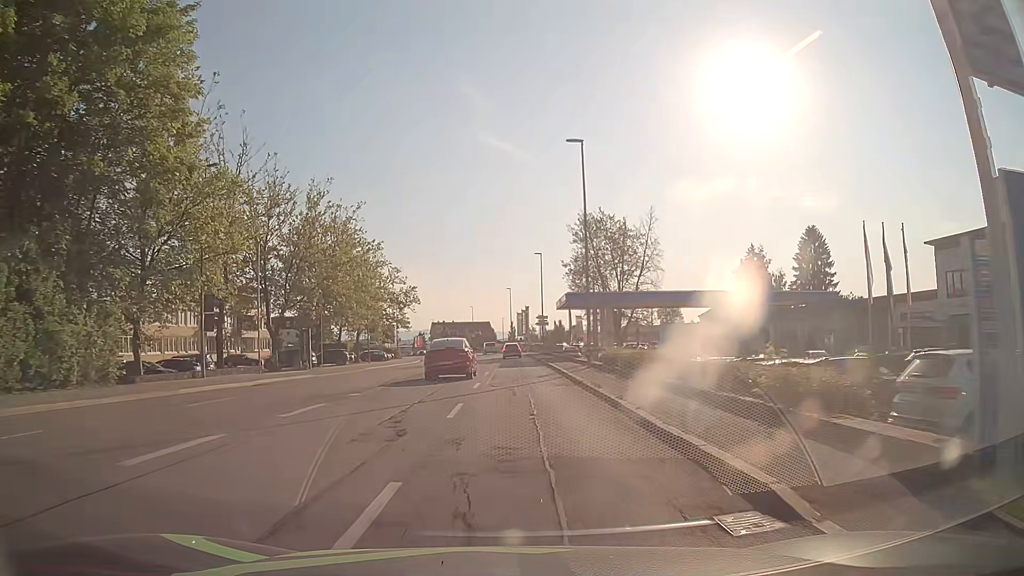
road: tertiary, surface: asphalt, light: Day
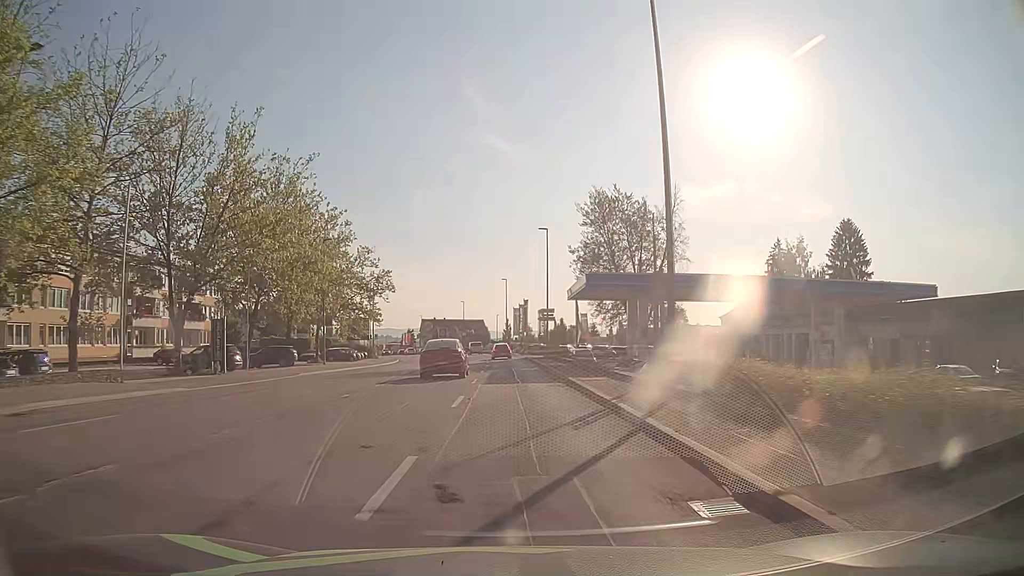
(+0.1, +15.5) m; 0°
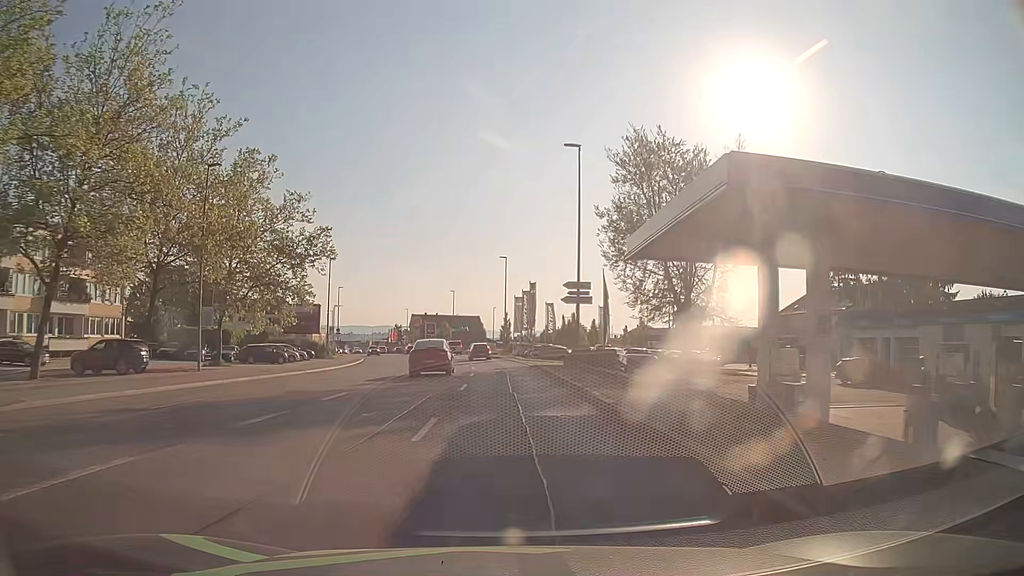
(+0.2, +23.2) m; +1°
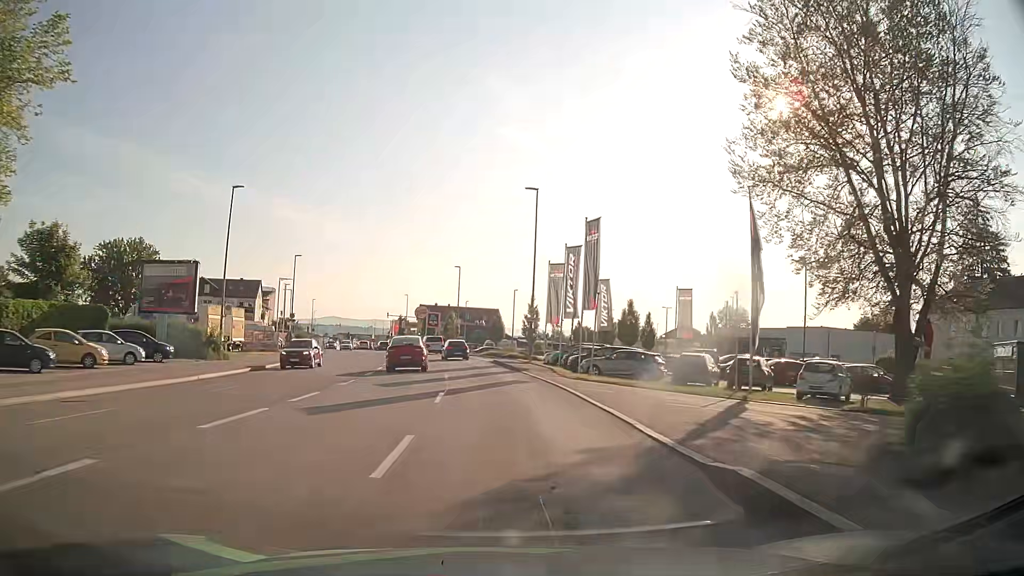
(-0.4, +31.0) m; -2°
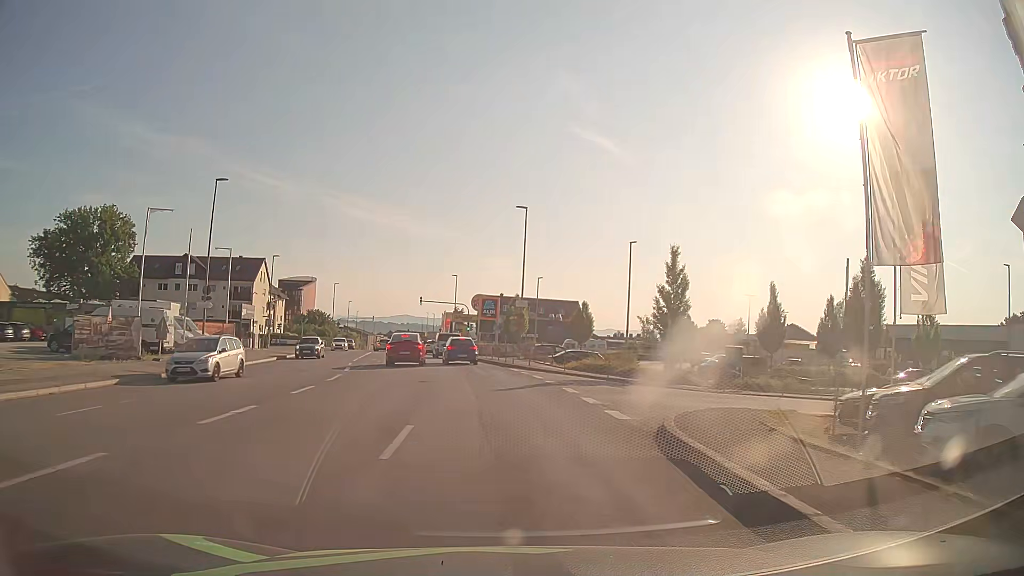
(-1.6, +35.1) m; -6°
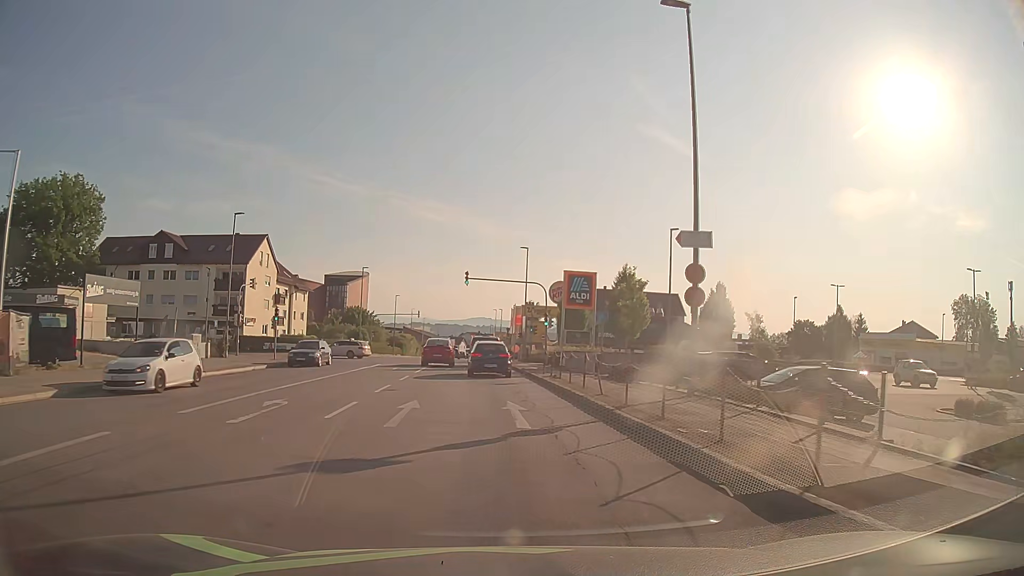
(-1.5, +28.3) m; -6°
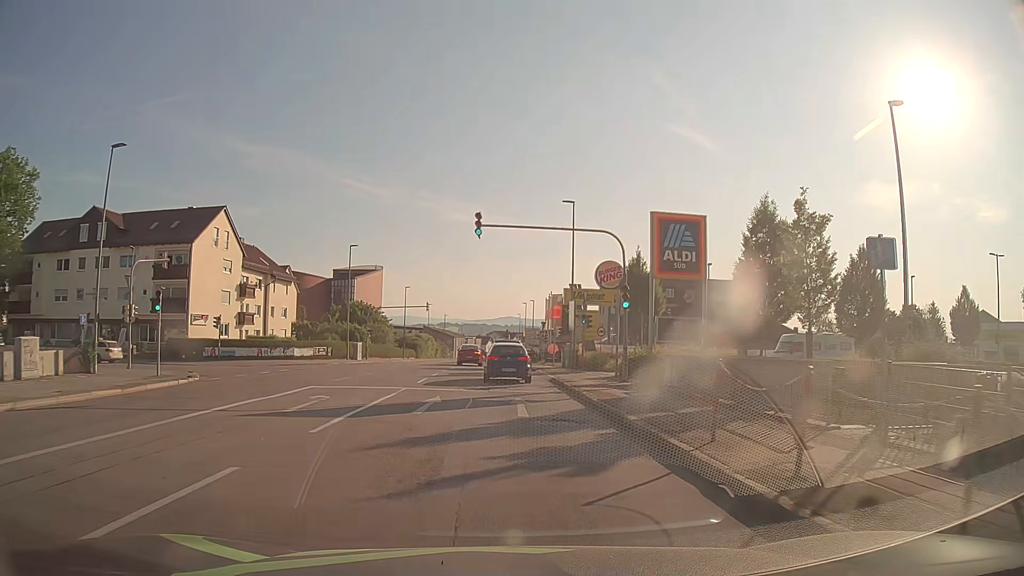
(-0.6, +19.7) m; -3°
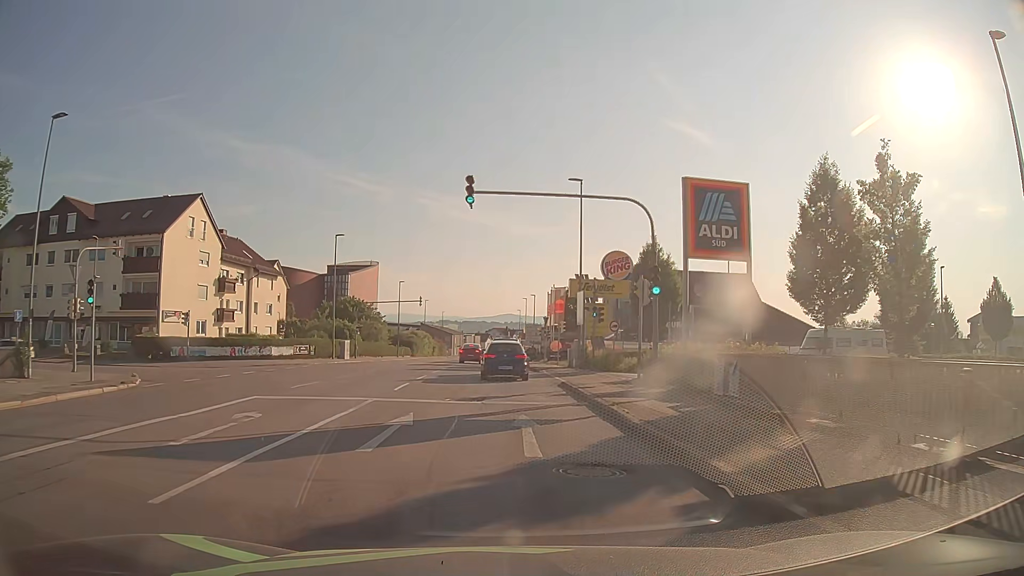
(0.0, +5.0) m; 0°
(0, +10) (0, +20) (0, +30) (0, +40) (-1, +50) (-1, +60) (-1, +70) (-1, +80) (-1, +90) (-2, +100) m
